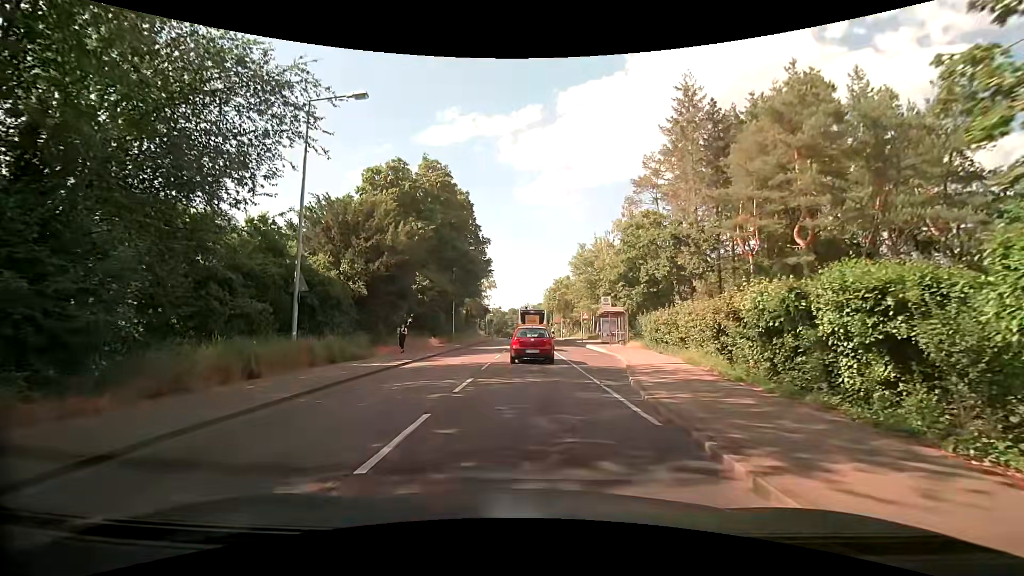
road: tertiary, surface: asphalt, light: Day
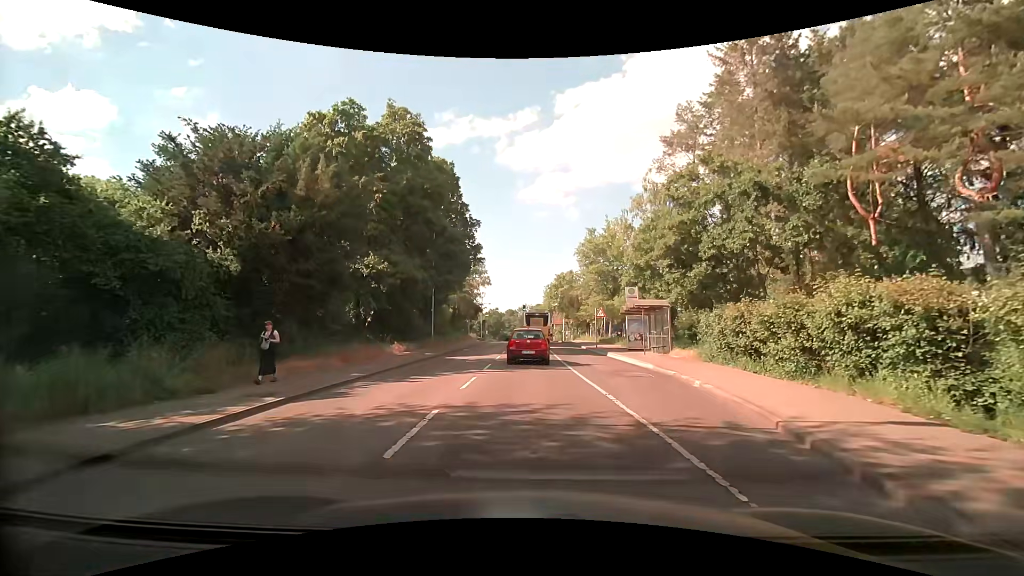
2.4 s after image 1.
(+0.2, +11.4) m; +1°
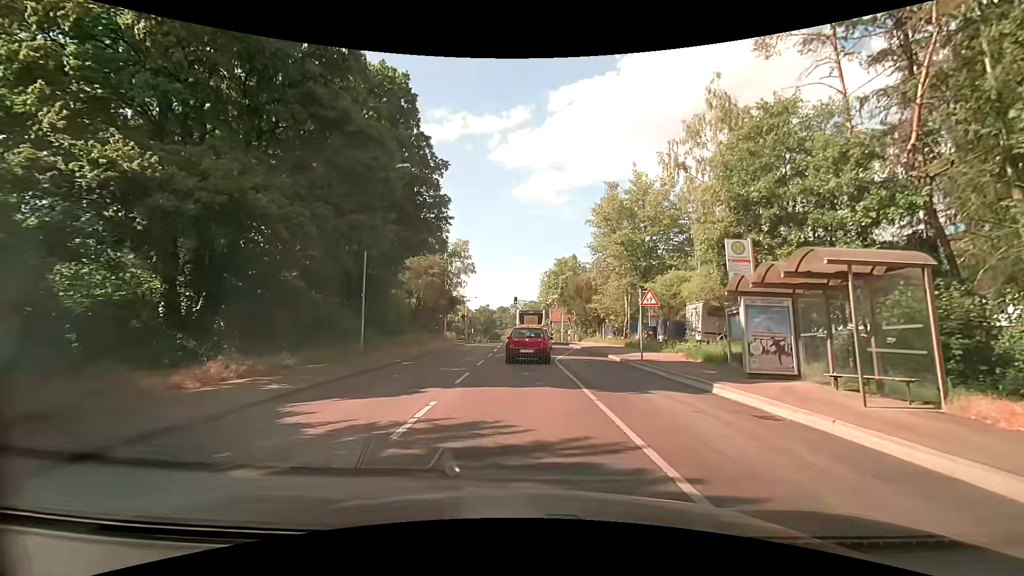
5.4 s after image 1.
(+0.1, +17.2) m; +2°
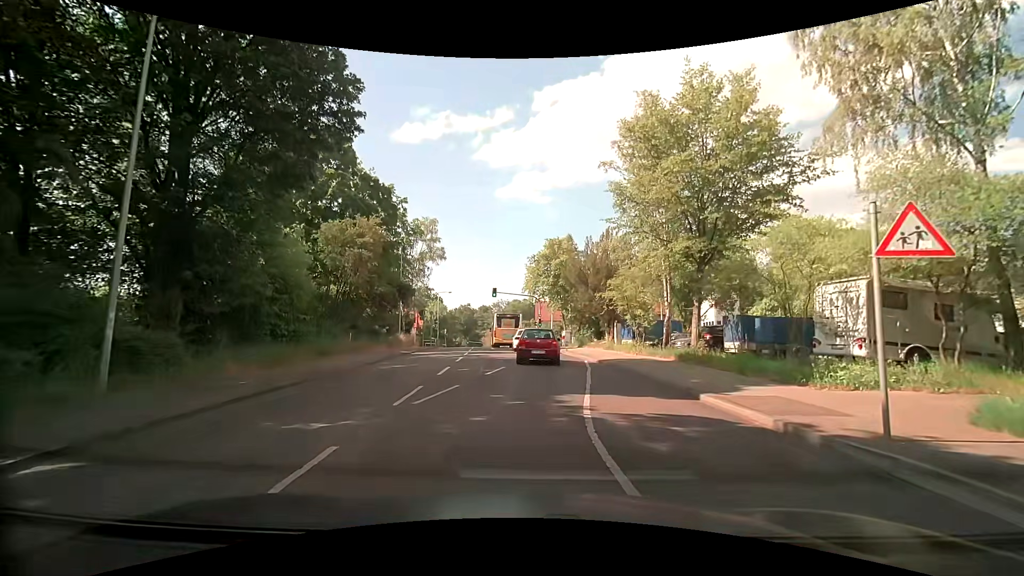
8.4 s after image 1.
(0.0, +15.2) m; +1°
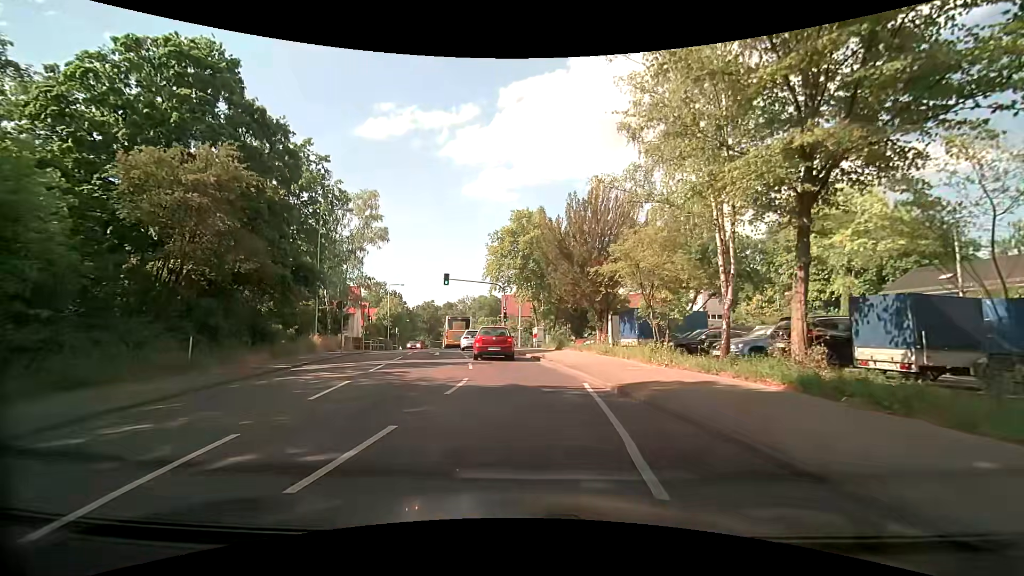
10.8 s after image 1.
(+0.4, +11.3) m; +3°
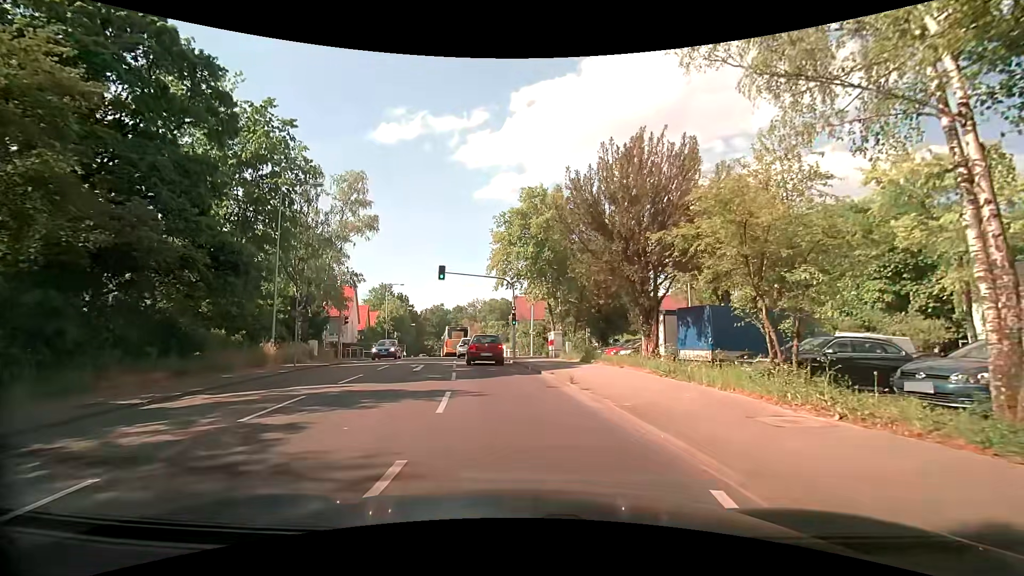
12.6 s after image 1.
(-0.1, +7.7) m; -2°
(0, +10) (-1, +20) (-2, +30) (-4, +40) (-5, +50) (-7, +60) (-9, +69) (-10, +79) (-12, +89) (-14, +99) m
